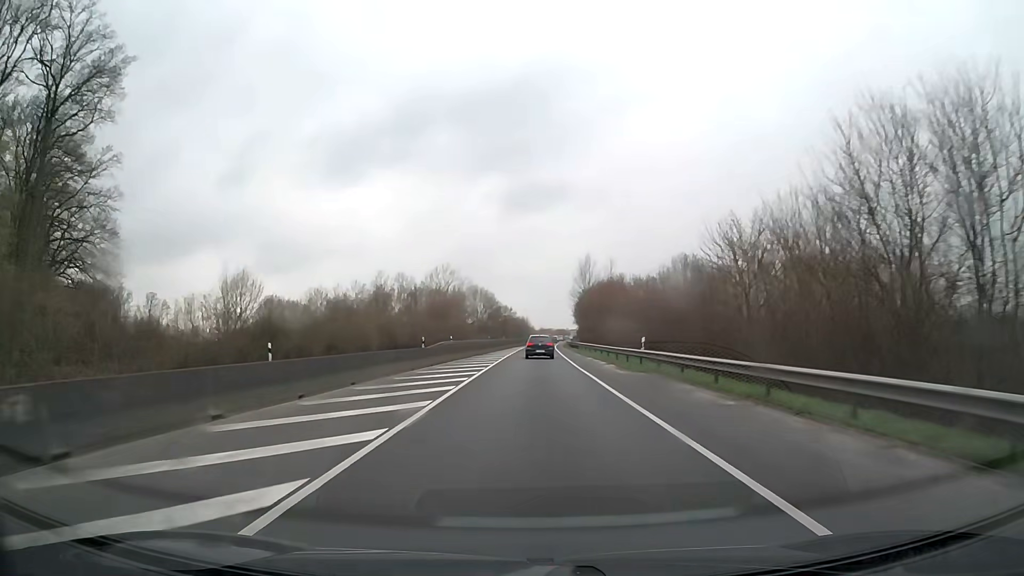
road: trunk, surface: asphalt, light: Day
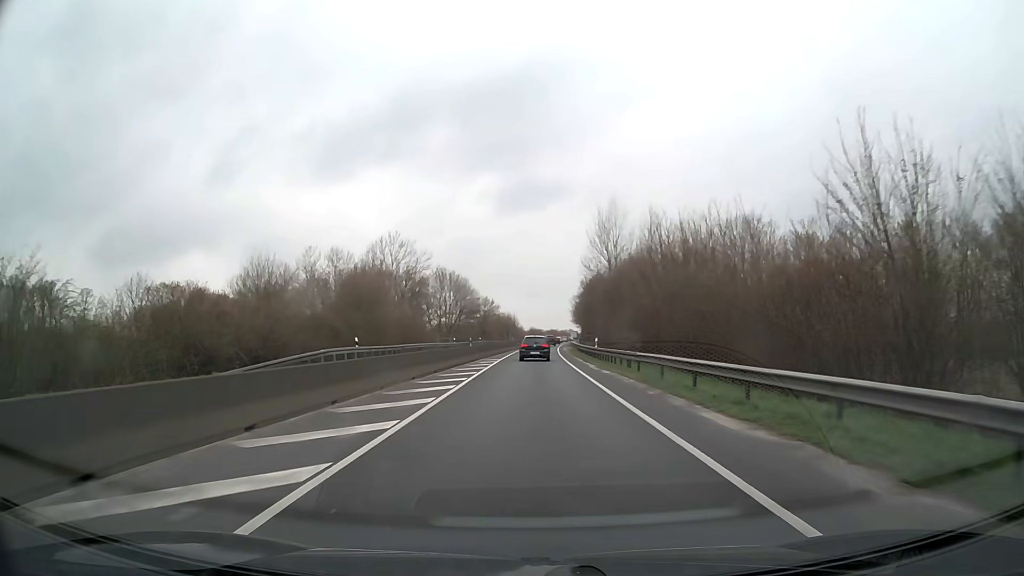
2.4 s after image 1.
(+0.5, +40.7) m; +1°
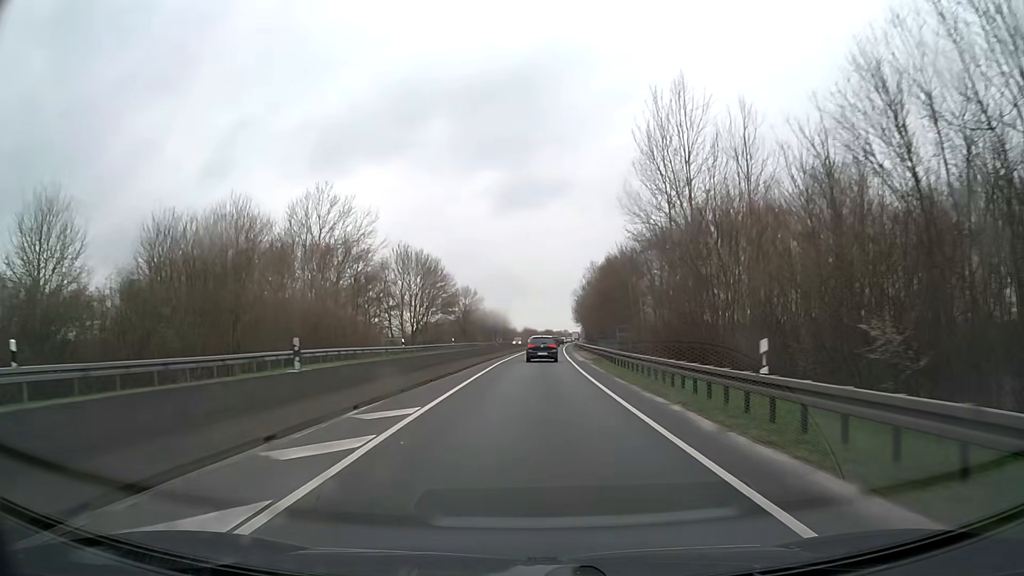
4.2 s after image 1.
(+0.1, +29.0) m; 0°
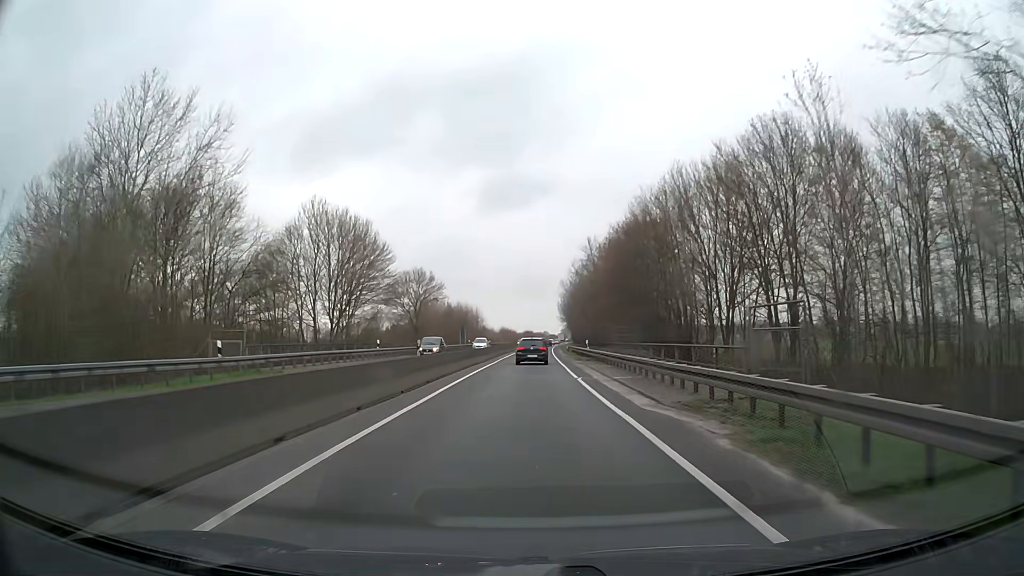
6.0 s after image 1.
(+0.5, +28.1) m; +2°
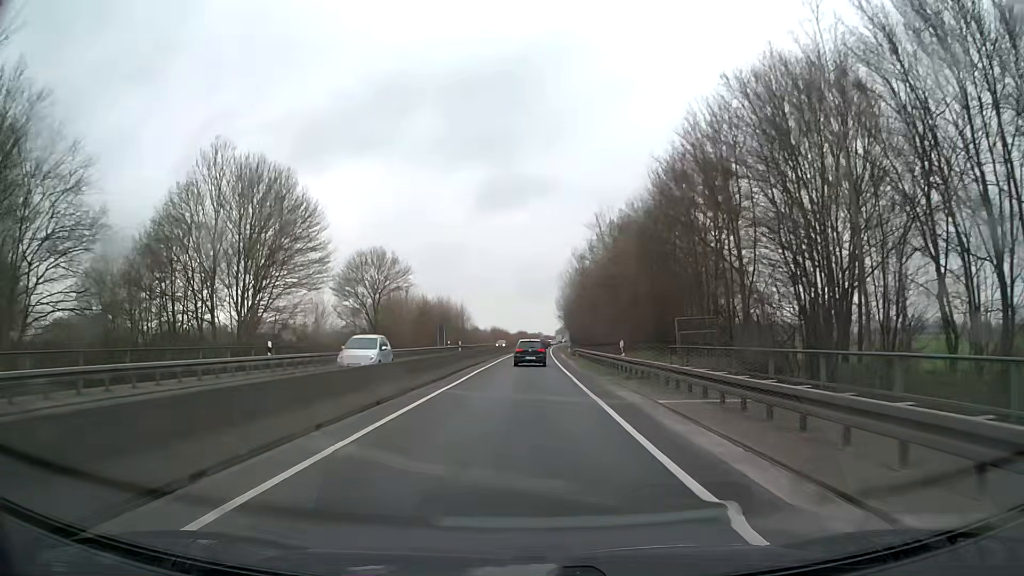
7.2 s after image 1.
(+0.1, +18.3) m; 0°
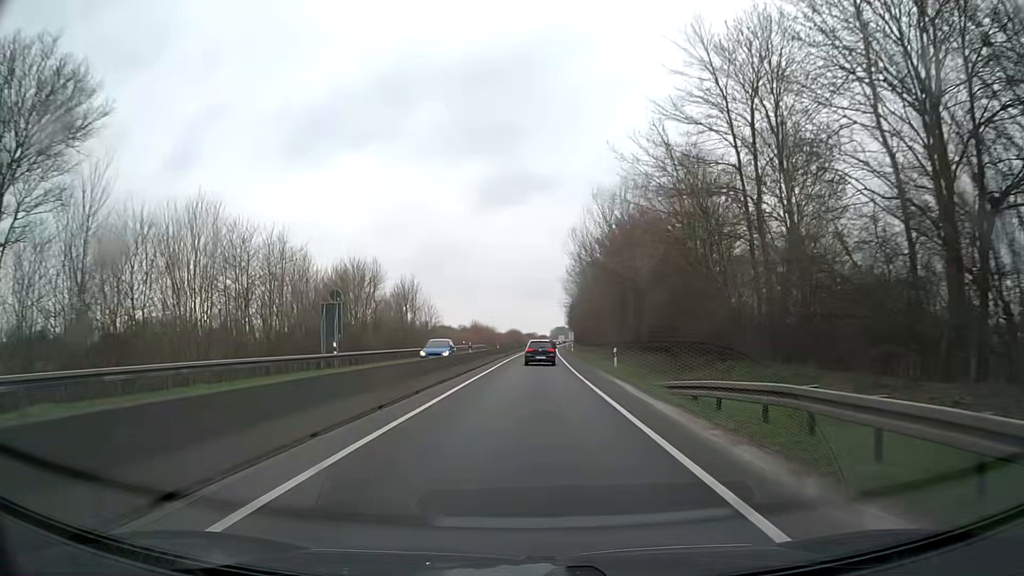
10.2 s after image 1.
(+0.3, +45.3) m; +1°
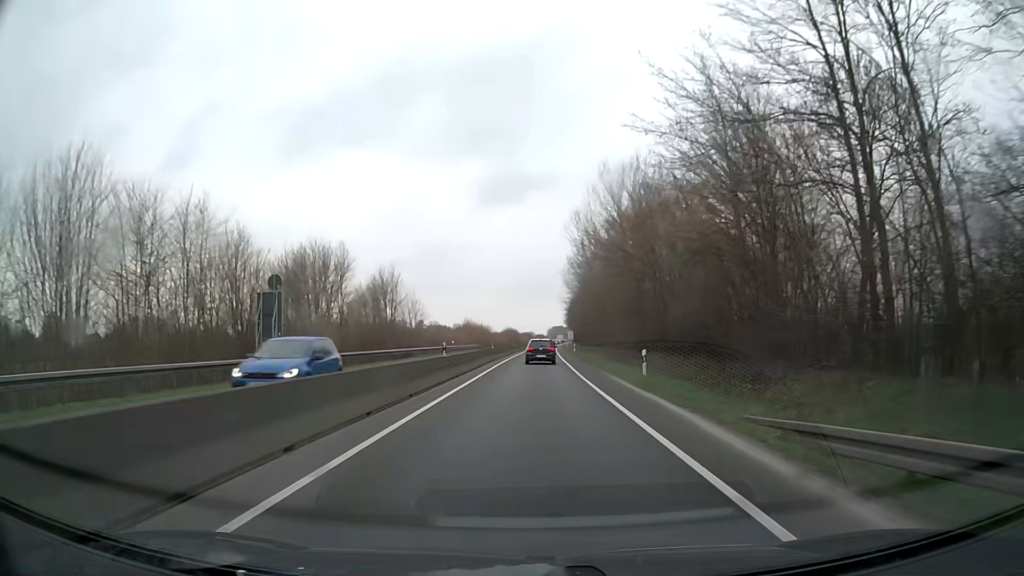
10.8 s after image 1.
(0.0, +9.2) m; 0°
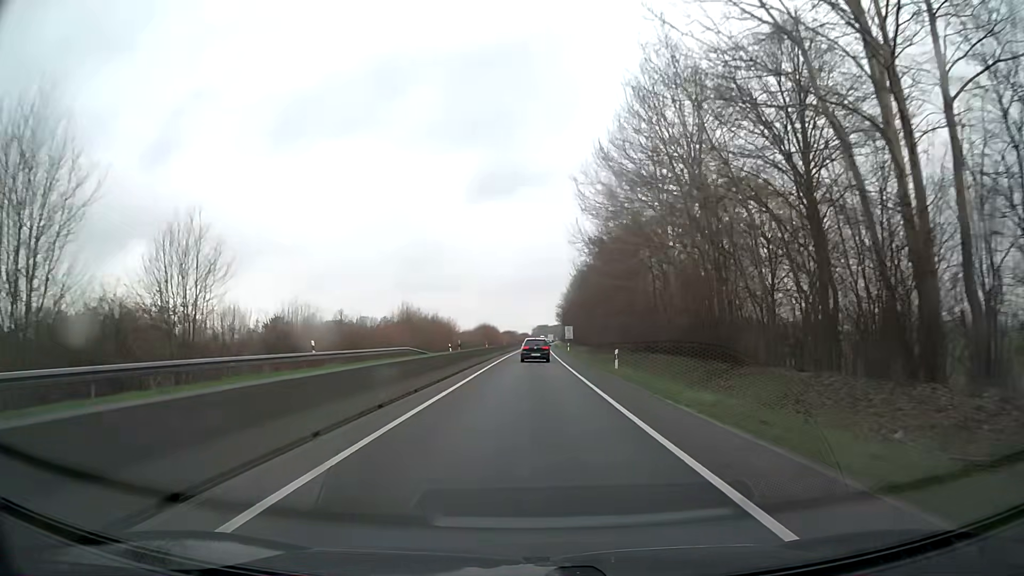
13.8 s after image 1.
(+0.6, +47.3) m; +2°
(0, +10) (0, +20) (0, +30) (0, +40) (0, +50) (0, +60) (+1, +70) (+1, +80) (+1, +90) (+1, +100) m
